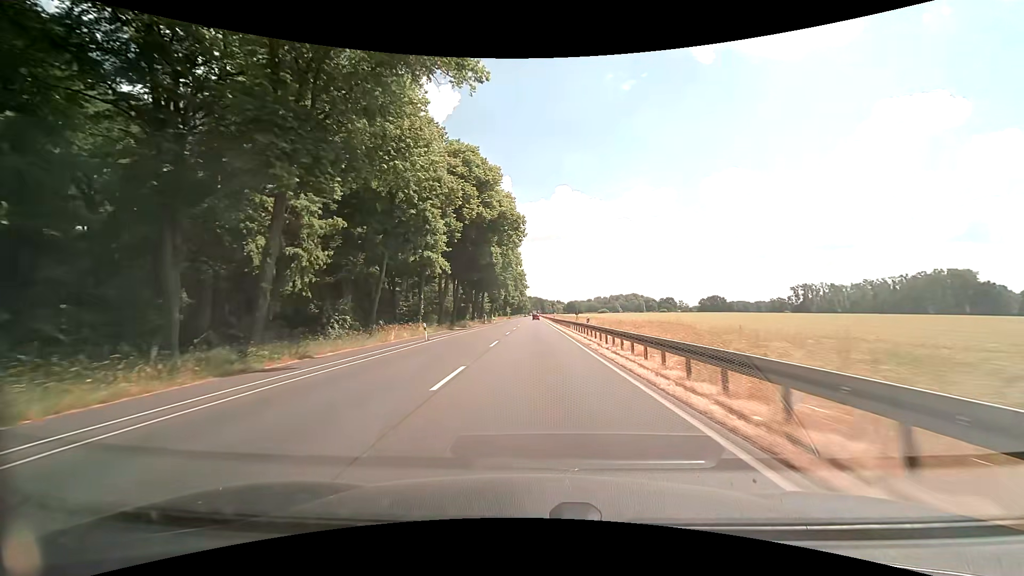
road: primary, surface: asphalt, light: Day
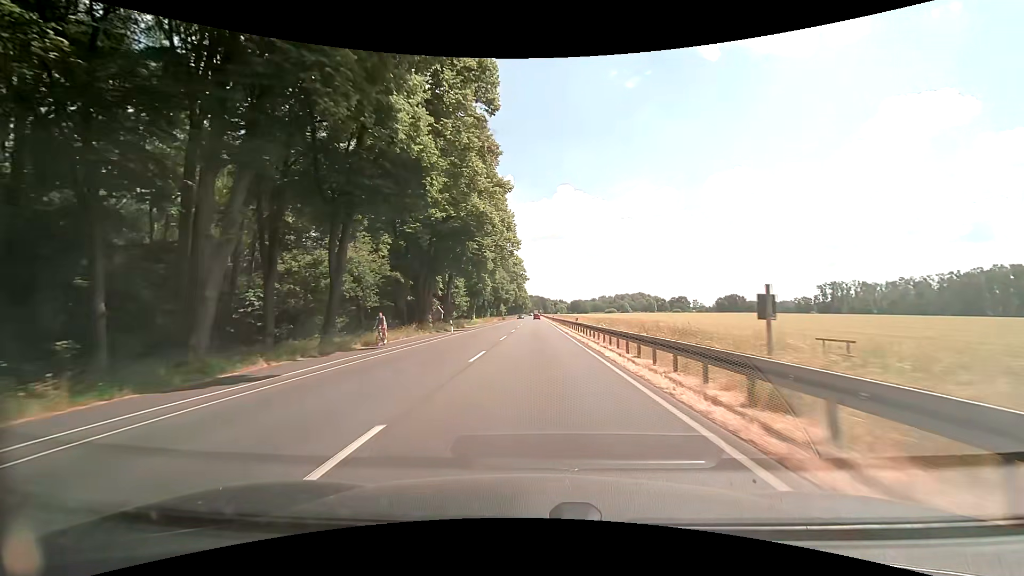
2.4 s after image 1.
(-0.1, +43.1) m; 0°
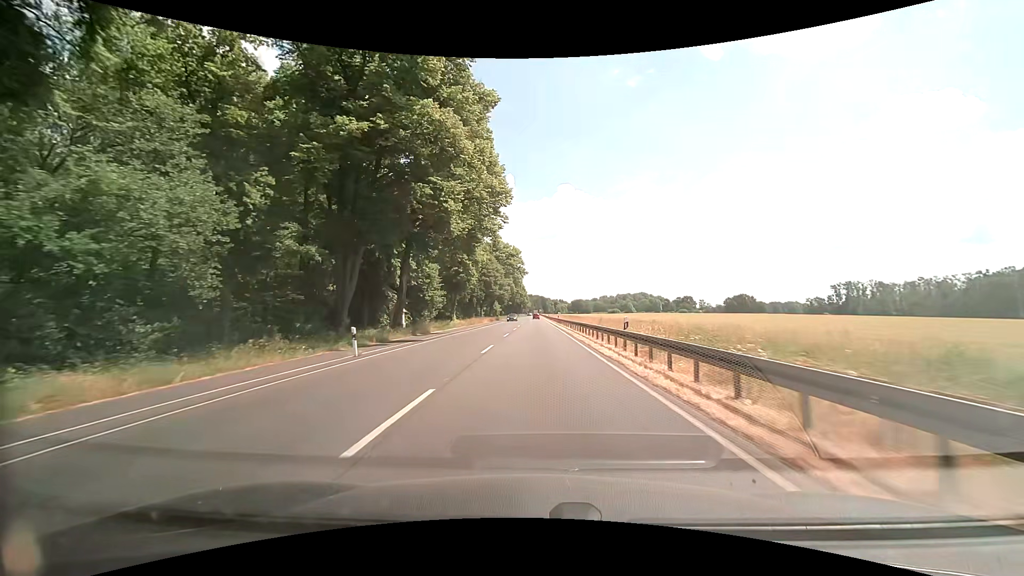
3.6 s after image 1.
(0.0, +21.5) m; 0°
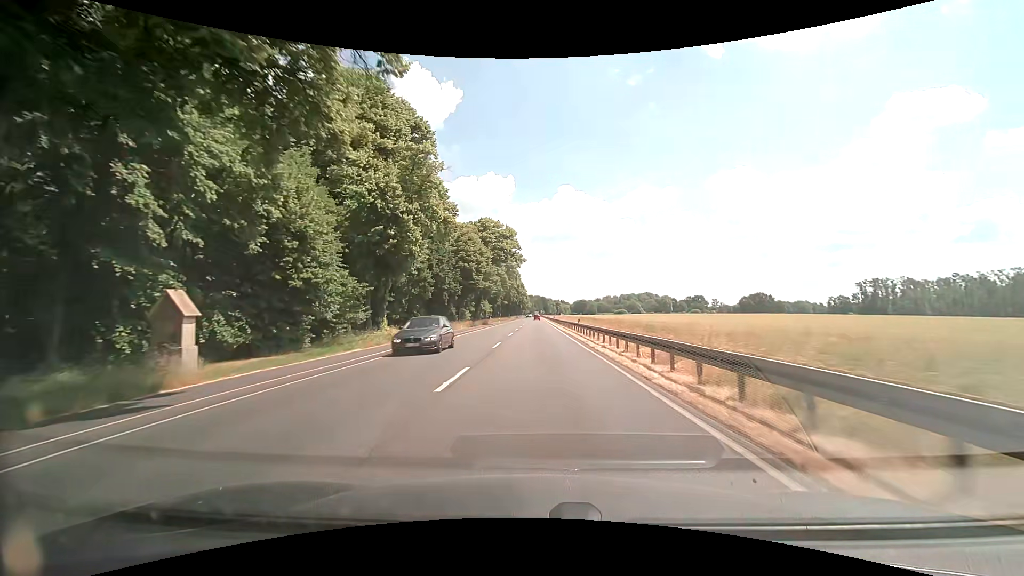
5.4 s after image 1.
(-0.1, +32.2) m; 0°
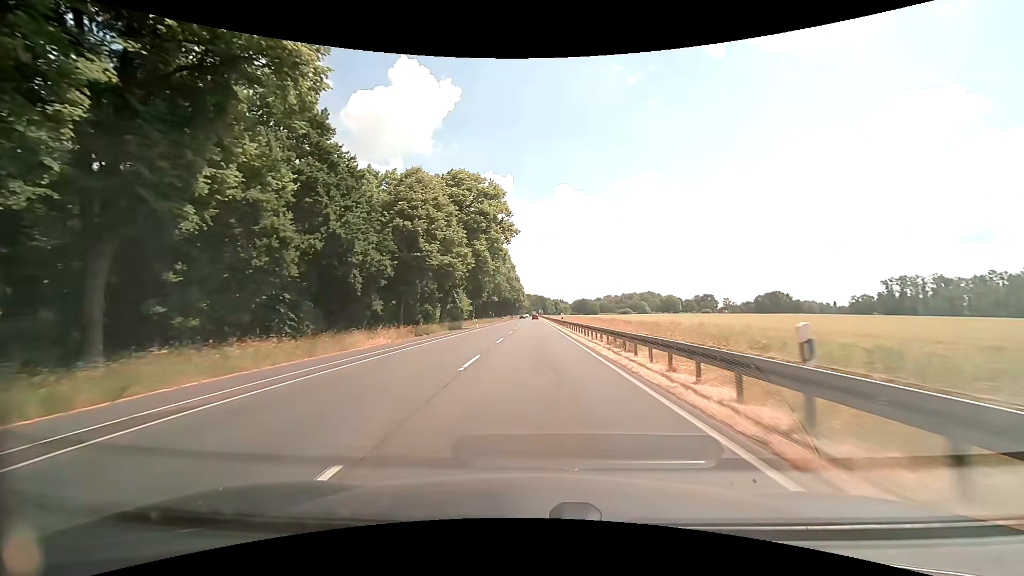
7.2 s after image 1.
(+0.1, +32.2) m; 0°
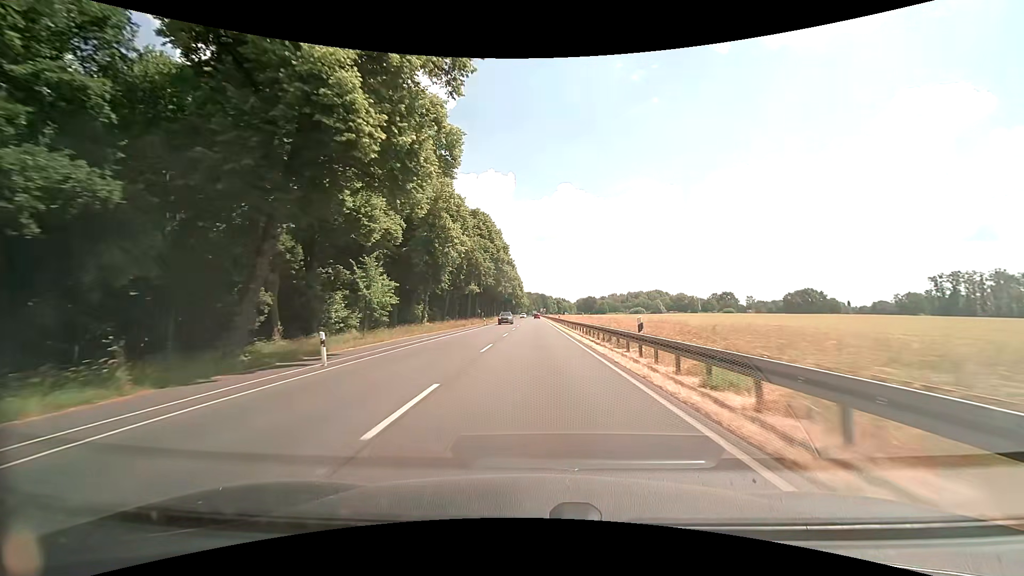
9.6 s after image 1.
(0.0, +42.9) m; 0°
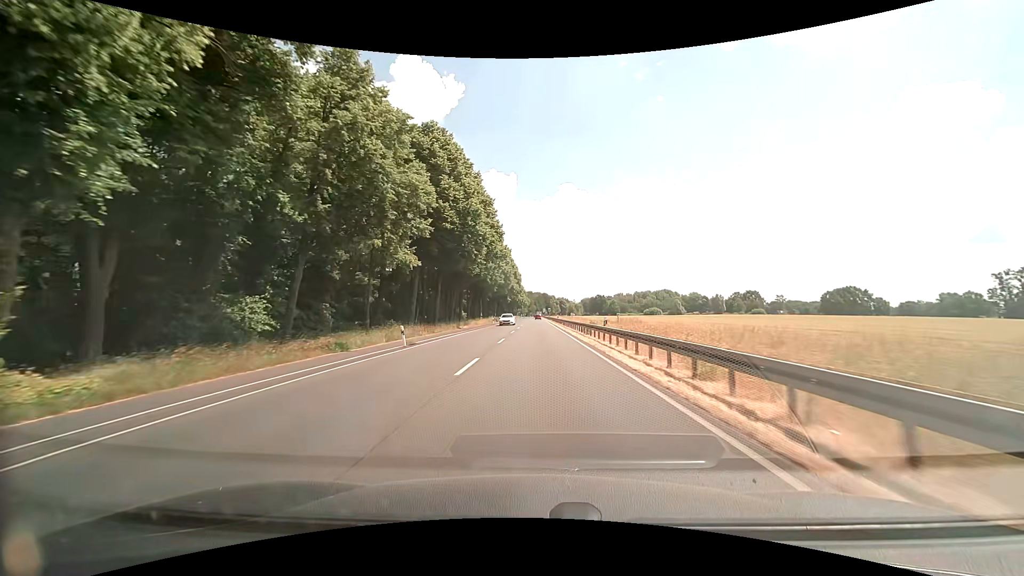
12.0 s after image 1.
(-0.2, +42.9) m; 0°
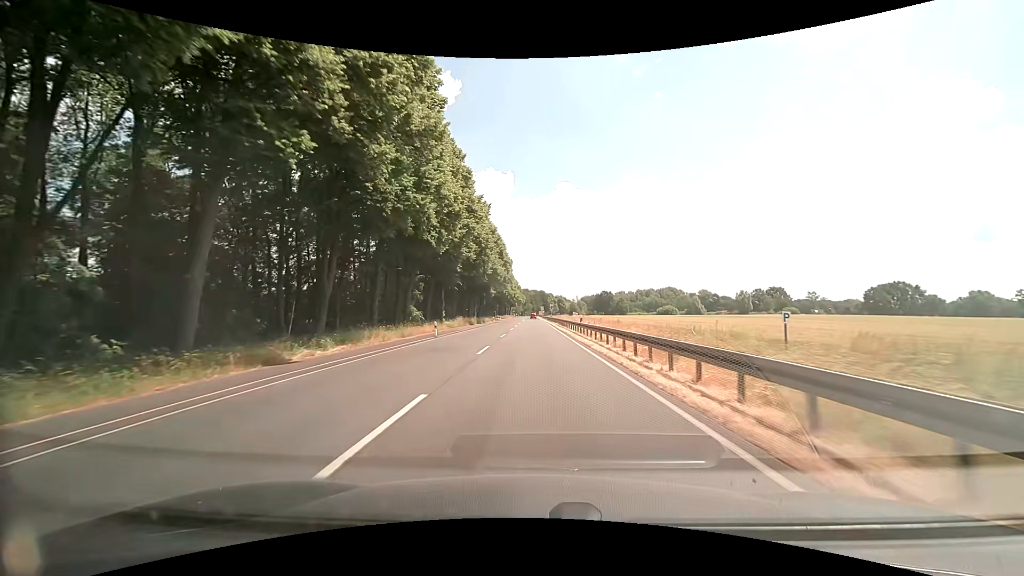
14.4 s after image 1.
(+0.1, +42.9) m; 0°
(0, +10) (0, +20) (0, +30) (0, +40) (0, +50) (0, +60) (0, +70) (0, +80) (0, +90) (-1, +100) m
